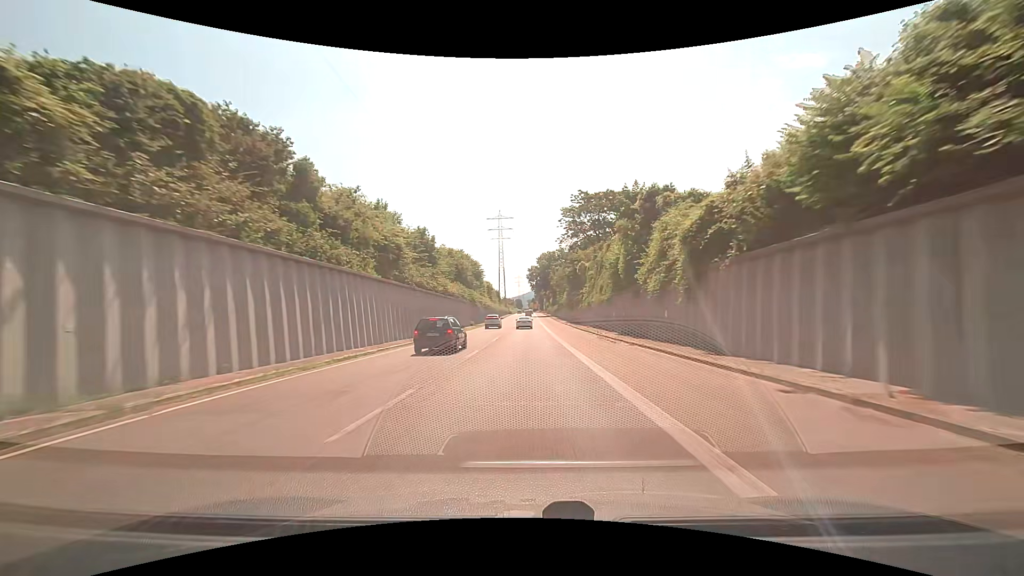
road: trunk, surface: asphalt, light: Day
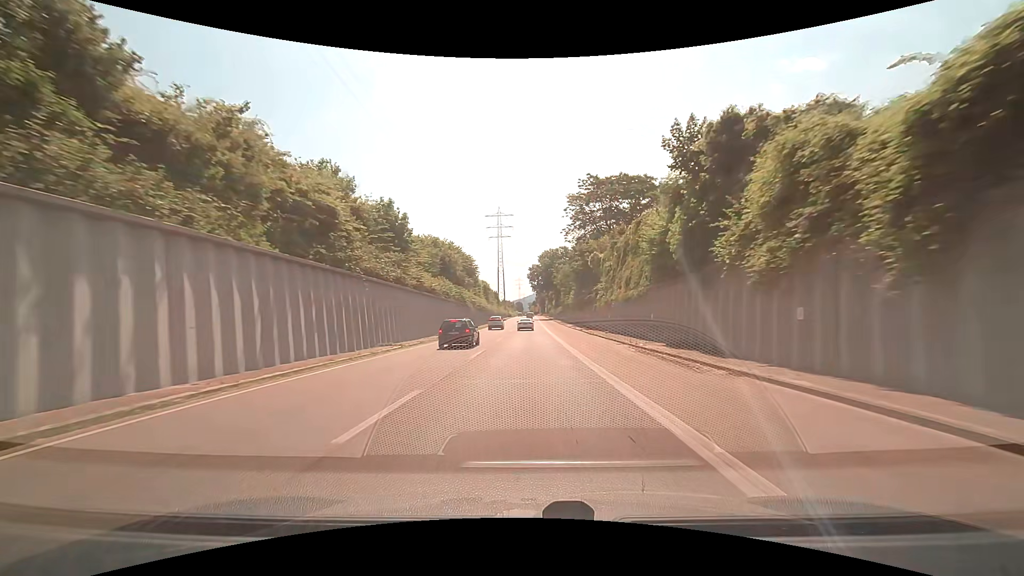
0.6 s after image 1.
(-0.1, +12.0) m; 0°
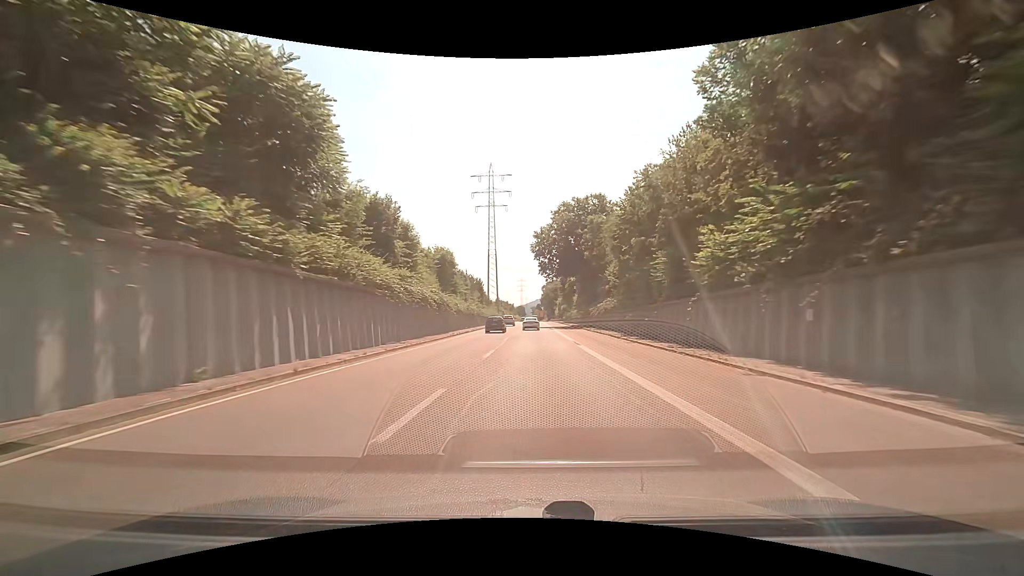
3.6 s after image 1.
(-0.4, +60.5) m; -1°
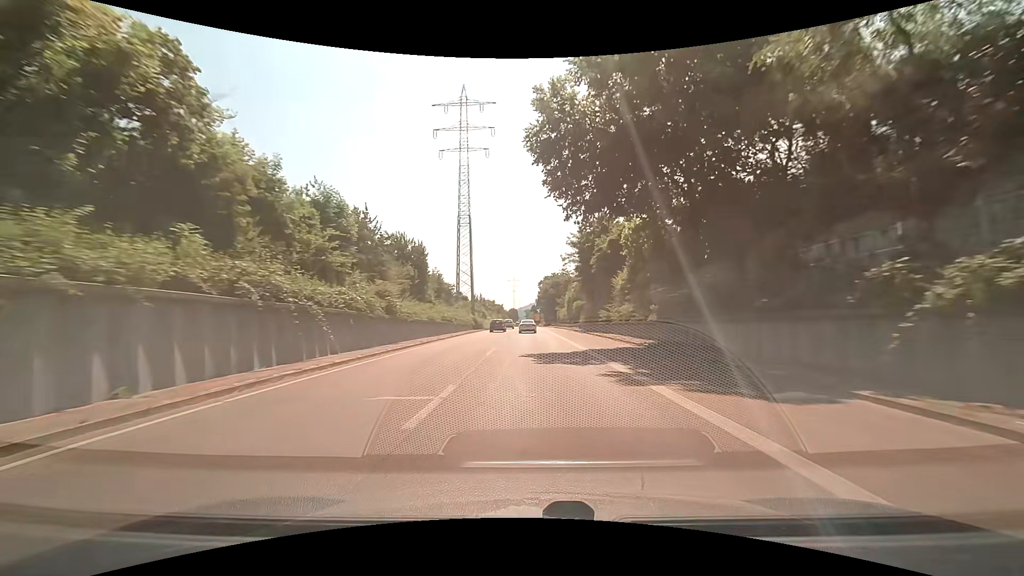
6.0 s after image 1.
(+0.4, +47.3) m; +1°
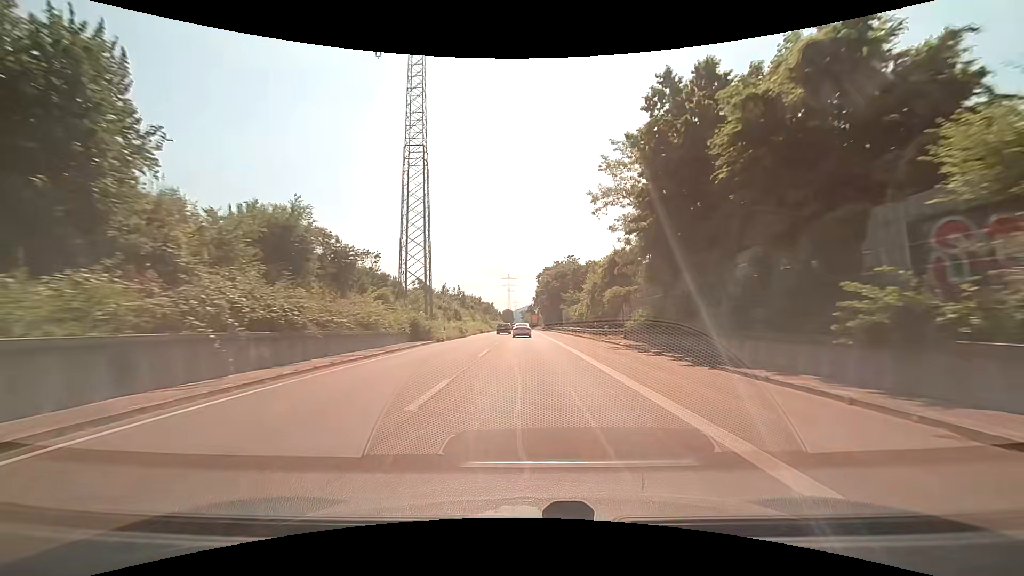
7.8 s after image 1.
(+0.1, +34.8) m; 0°
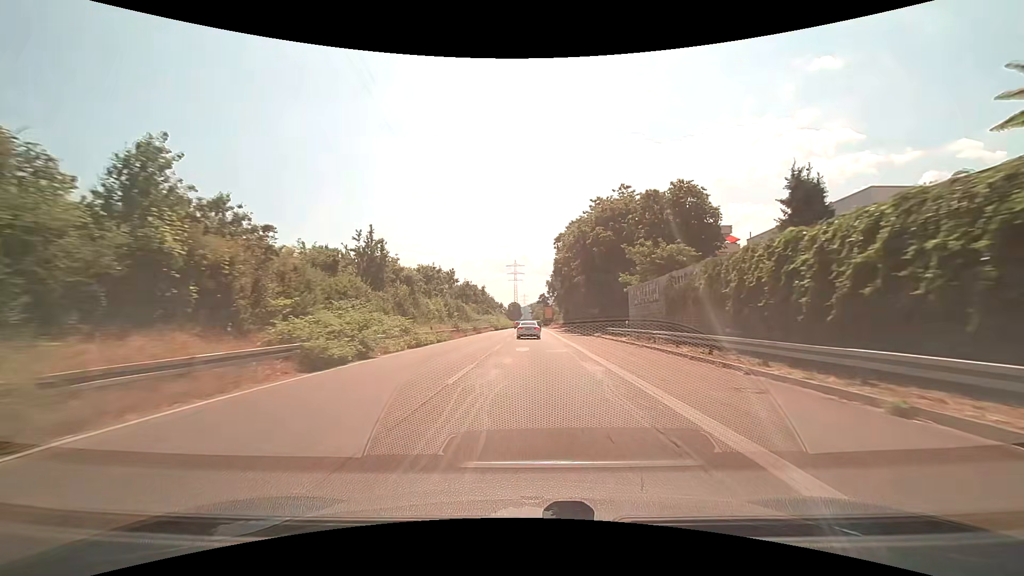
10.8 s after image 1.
(-0.2, +57.2) m; -1°
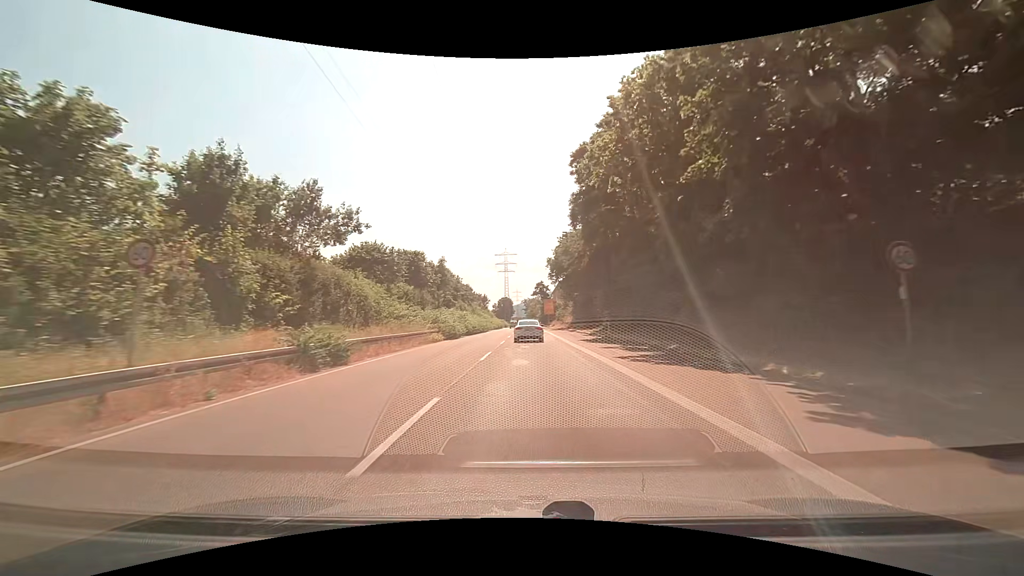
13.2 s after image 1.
(+0.1, +41.9) m; 0°
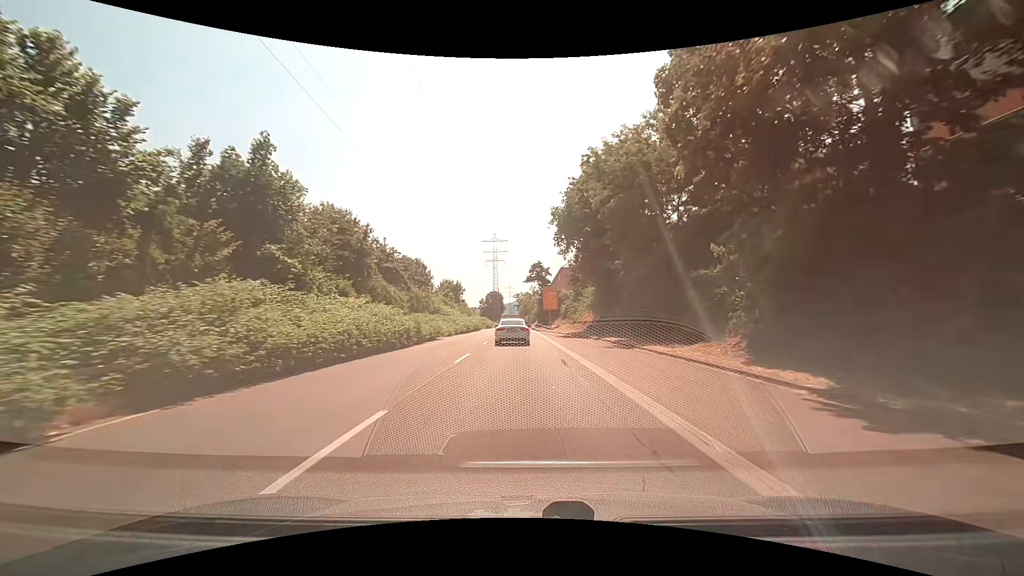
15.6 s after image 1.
(+0.4, +37.3) m; +1°
